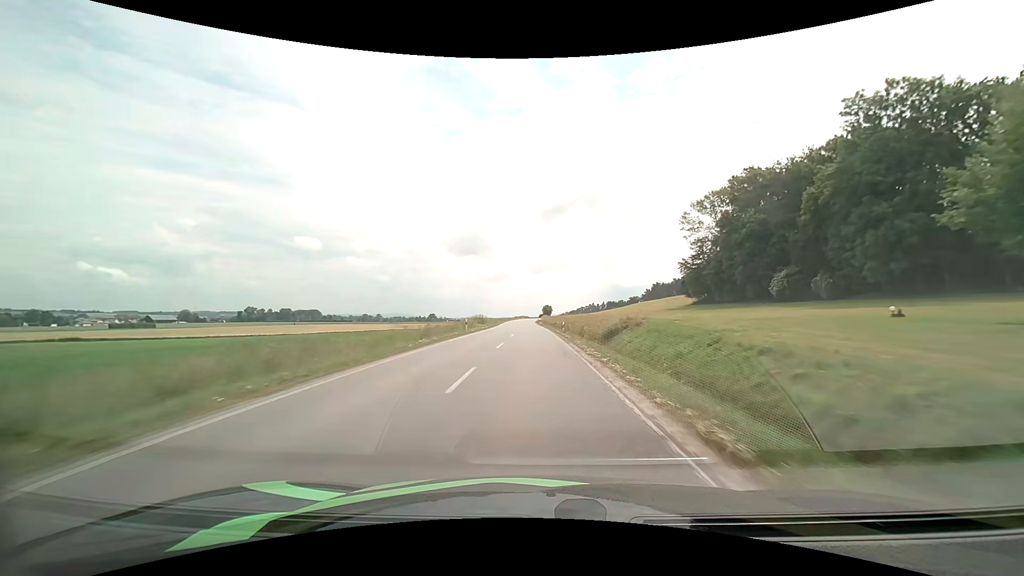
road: secondary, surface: asphalt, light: Day
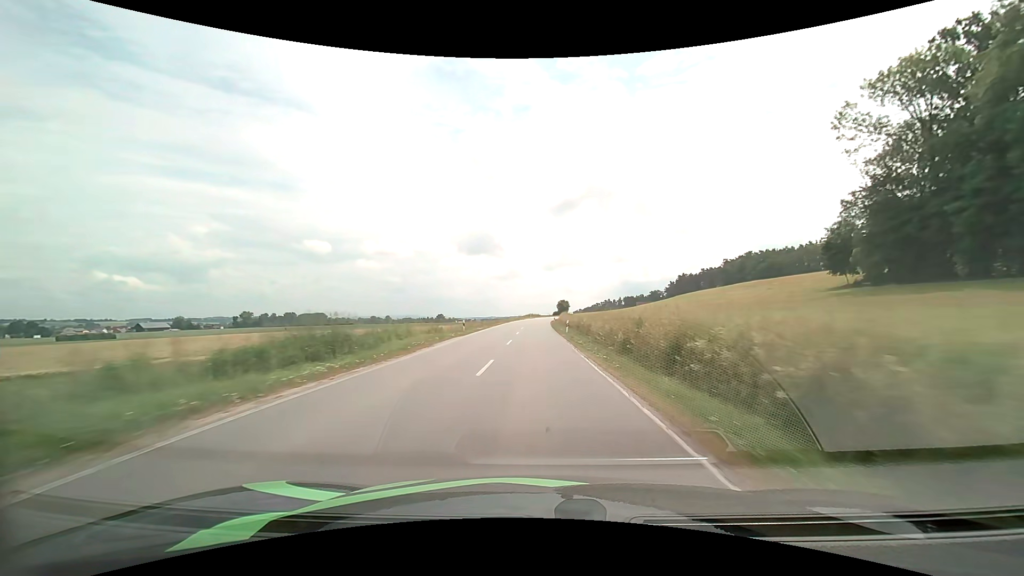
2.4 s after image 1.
(-0.8, +54.8) m; -1°
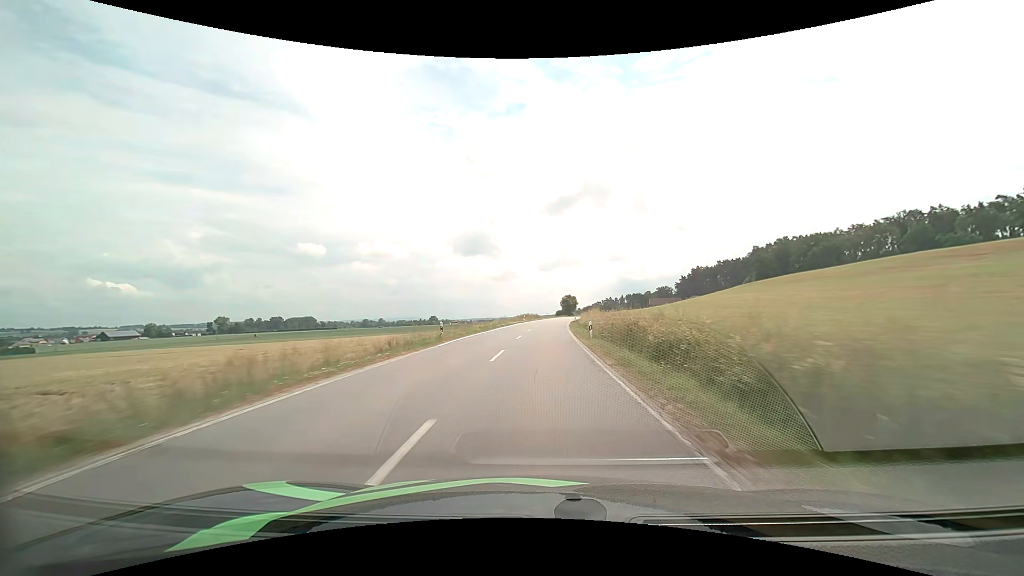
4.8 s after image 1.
(-0.3, +54.6) m; 0°
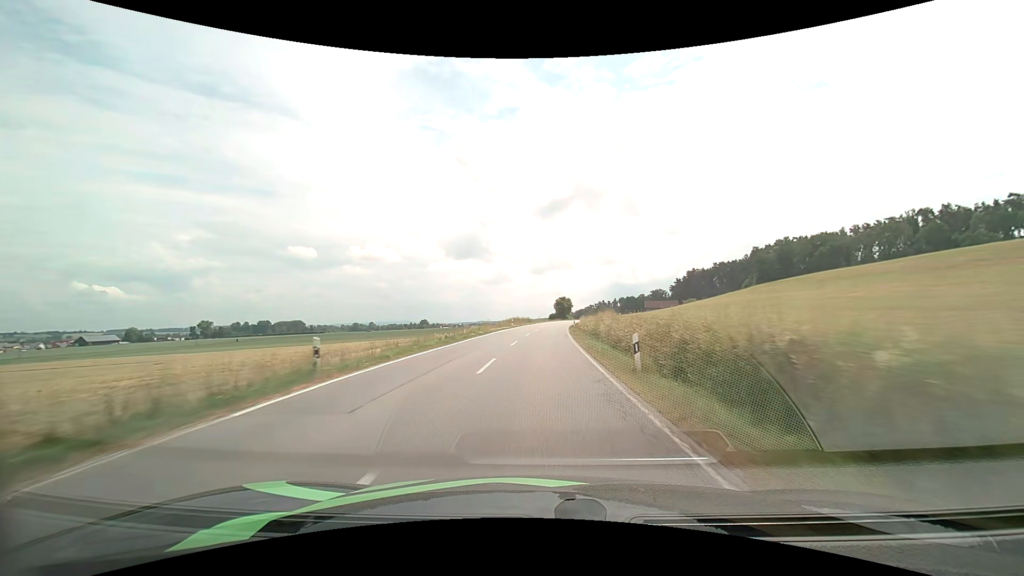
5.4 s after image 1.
(+0.1, +13.4) m; +1°
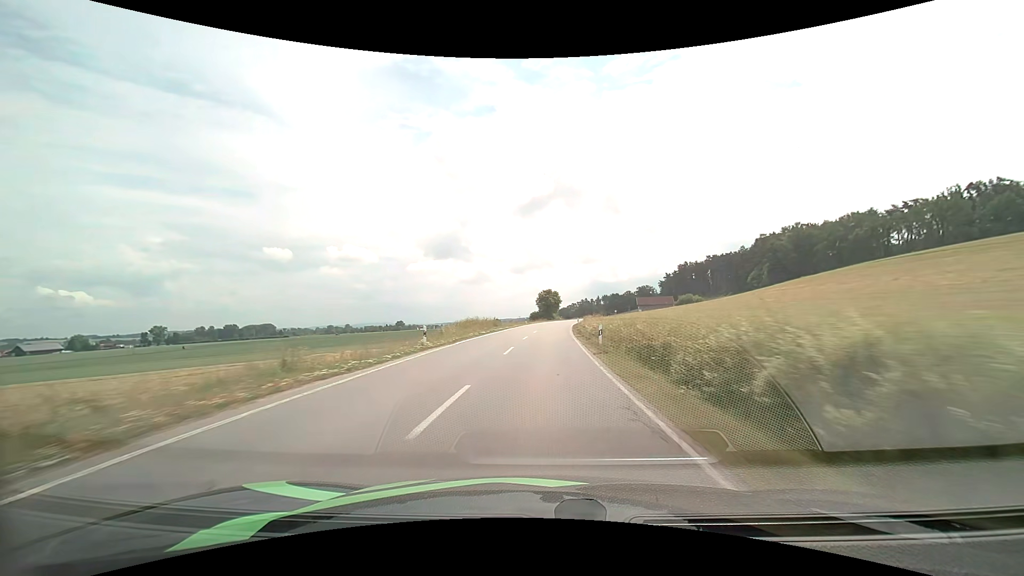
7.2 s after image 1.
(+0.9, +39.8) m; +2°
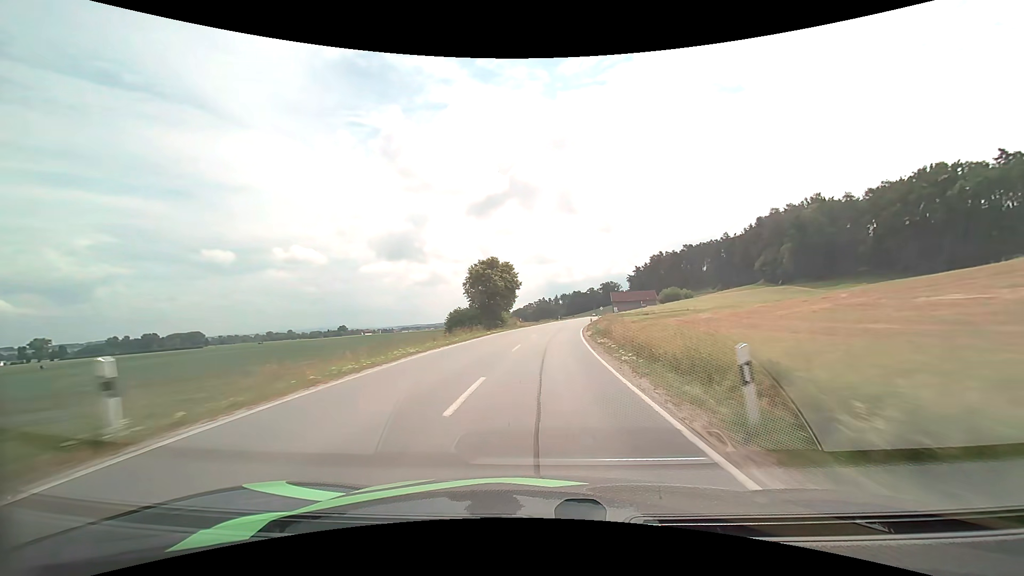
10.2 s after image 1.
(+2.6, +66.6) m; +5°
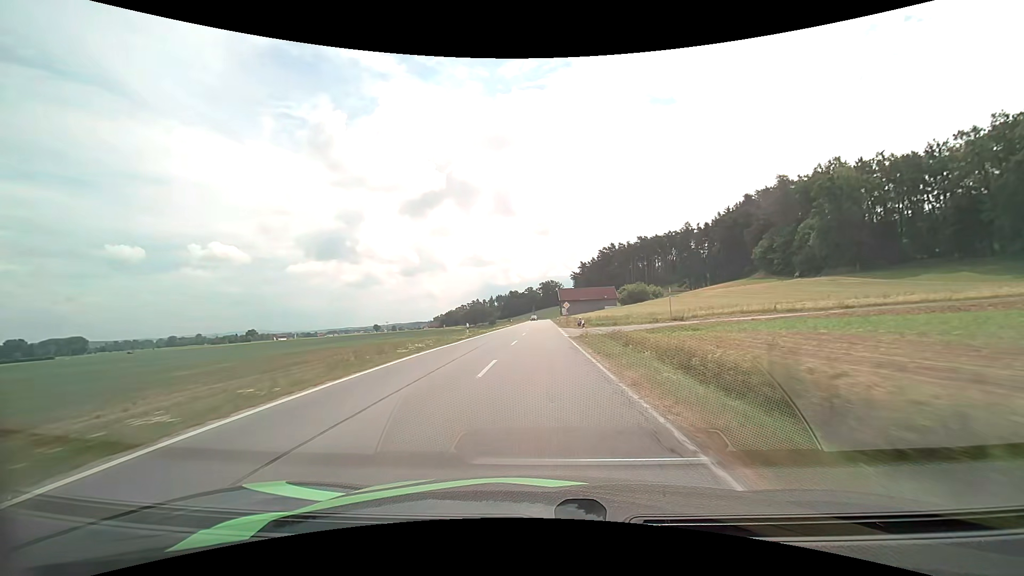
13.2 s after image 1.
(+4.5, +63.8) m; +7°
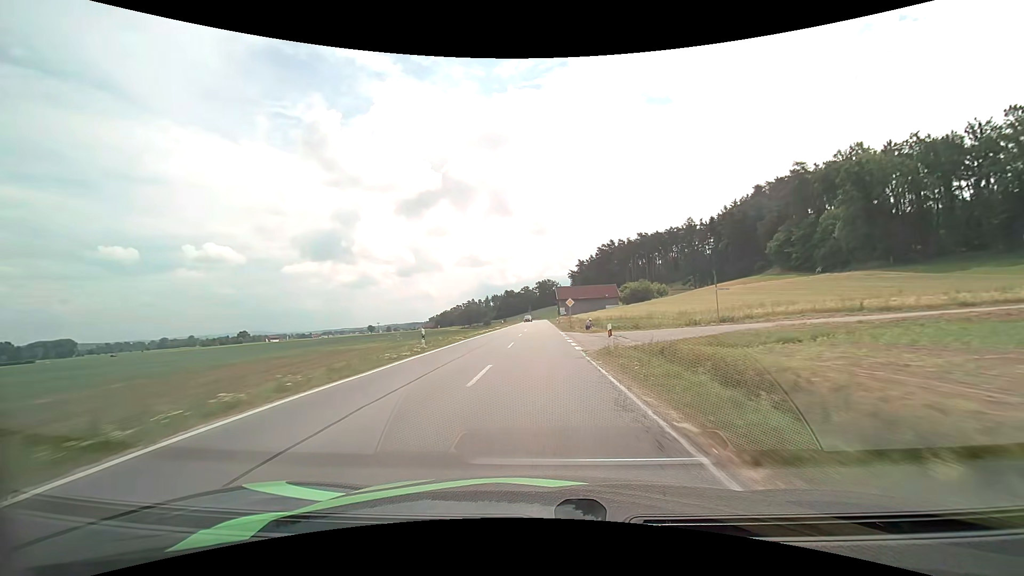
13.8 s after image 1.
(+0.1, +12.5) m; +1°
(0, +10) (0, +20) (0, +30) (0, +40) (0, +50) (0, +60) (0, +70) (0, +80) (0, +90) (0, +100) m
